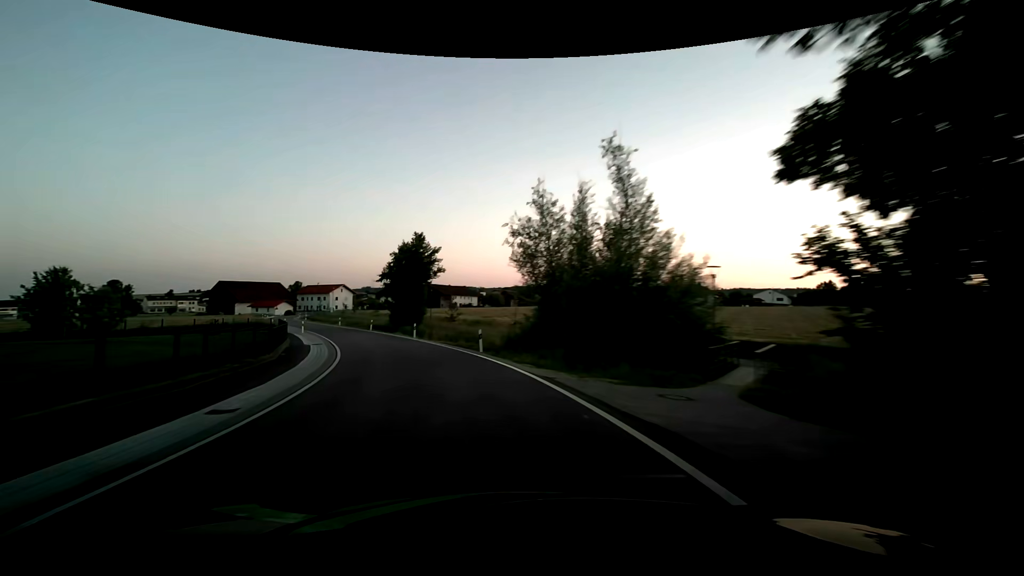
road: secondary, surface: asphalt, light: Dusk
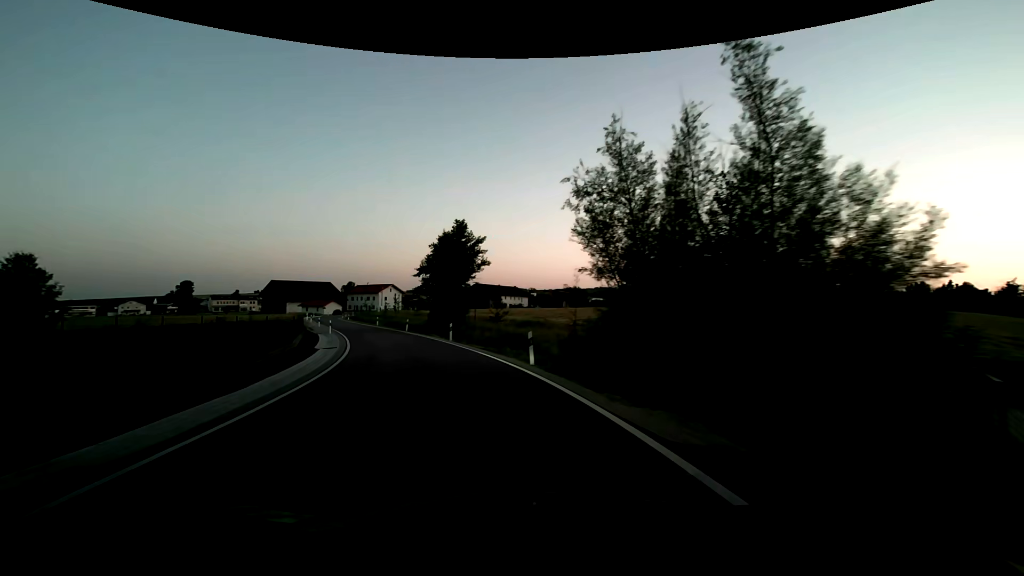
(-0.3, +7.2) m; -6°
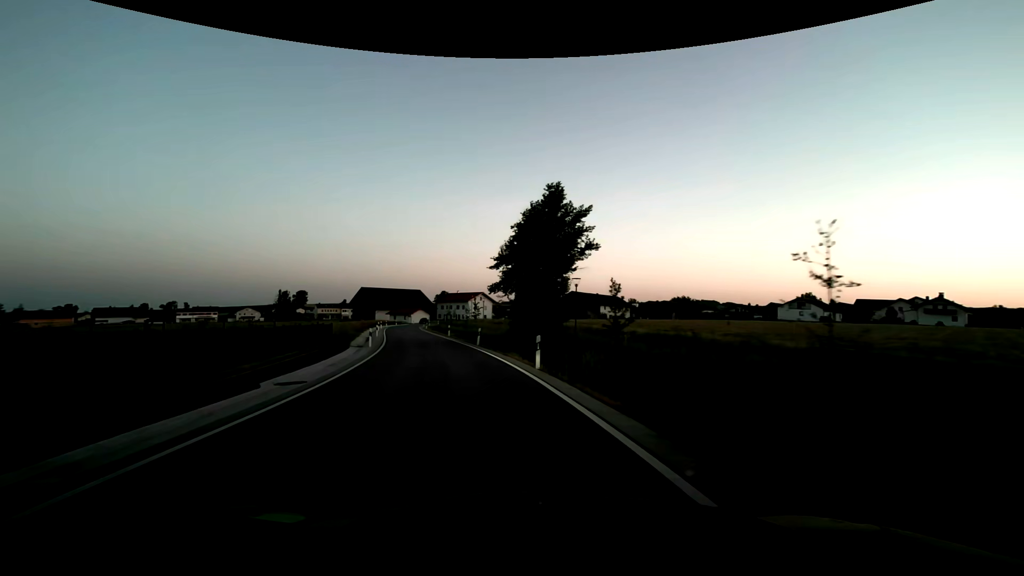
(-1.3, +14.6) m; -11°
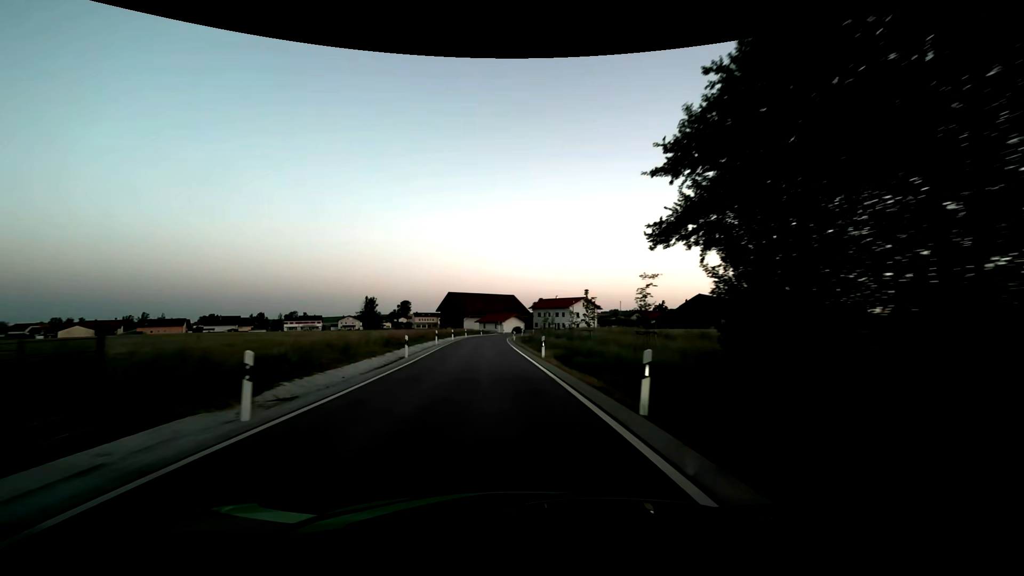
(-2.4, +22.5) m; -11°
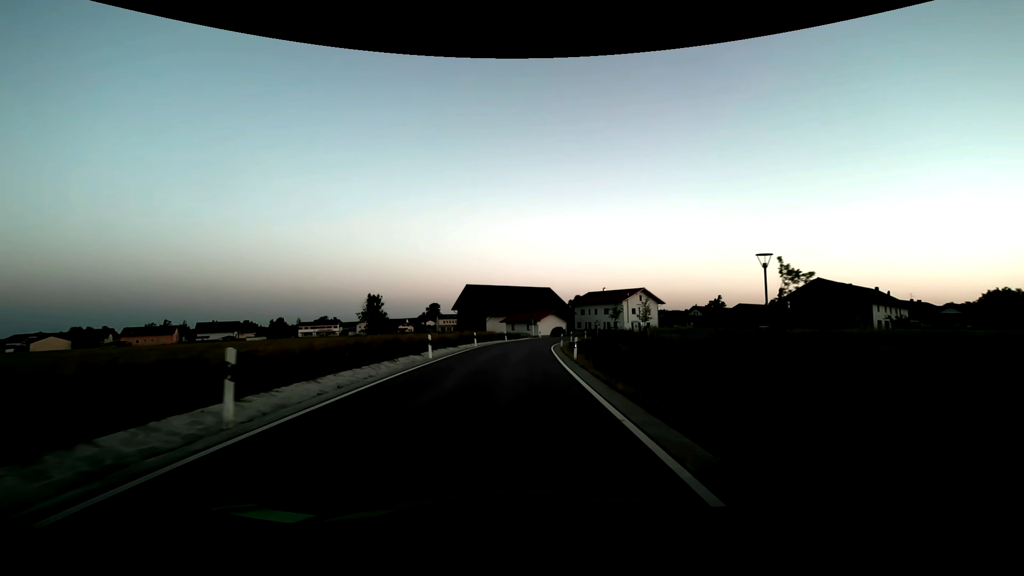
(-1.3, +31.0) m; -3°
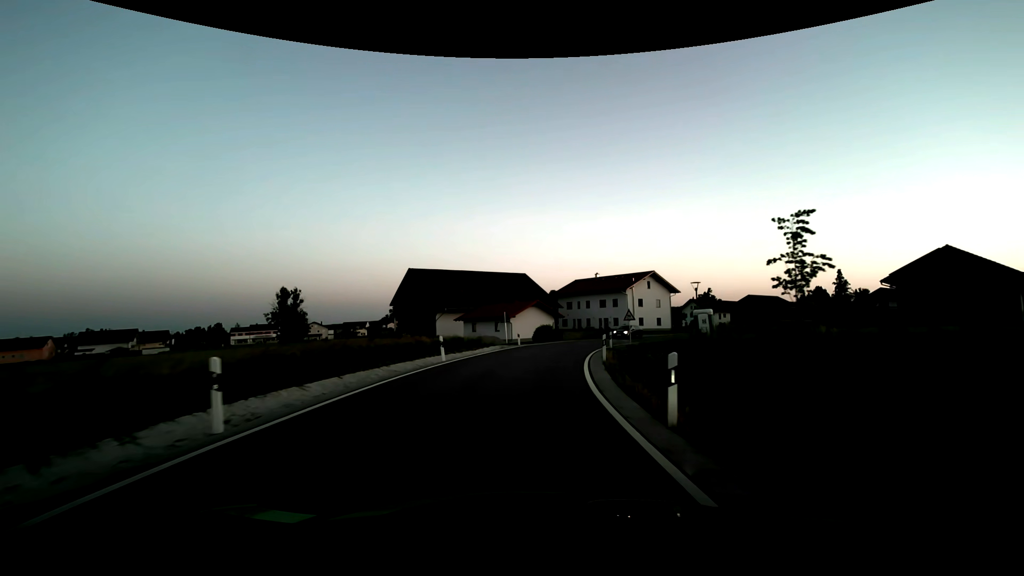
(+0.4, +30.8) m; +3°
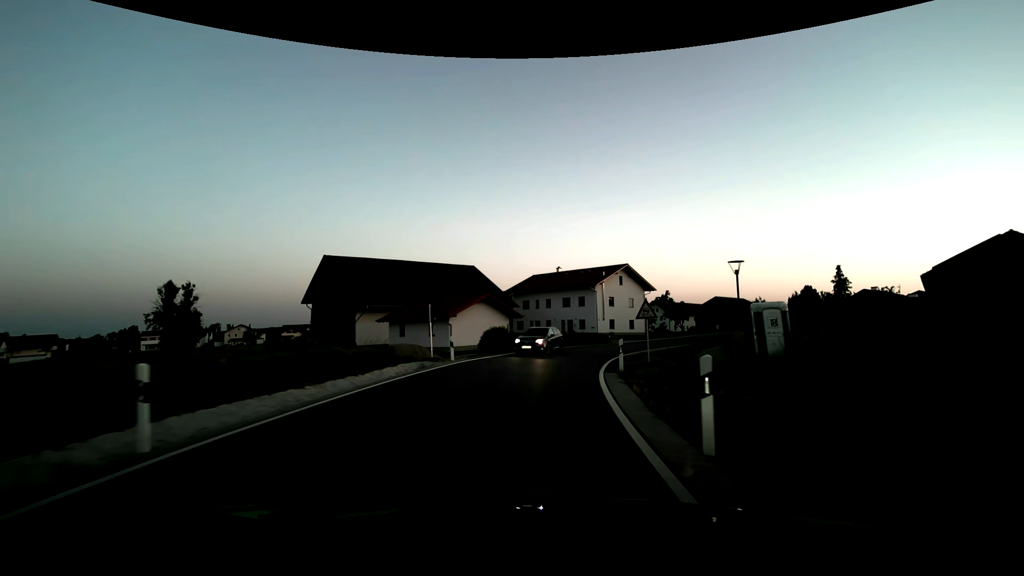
(+0.6, +14.9) m; +5°
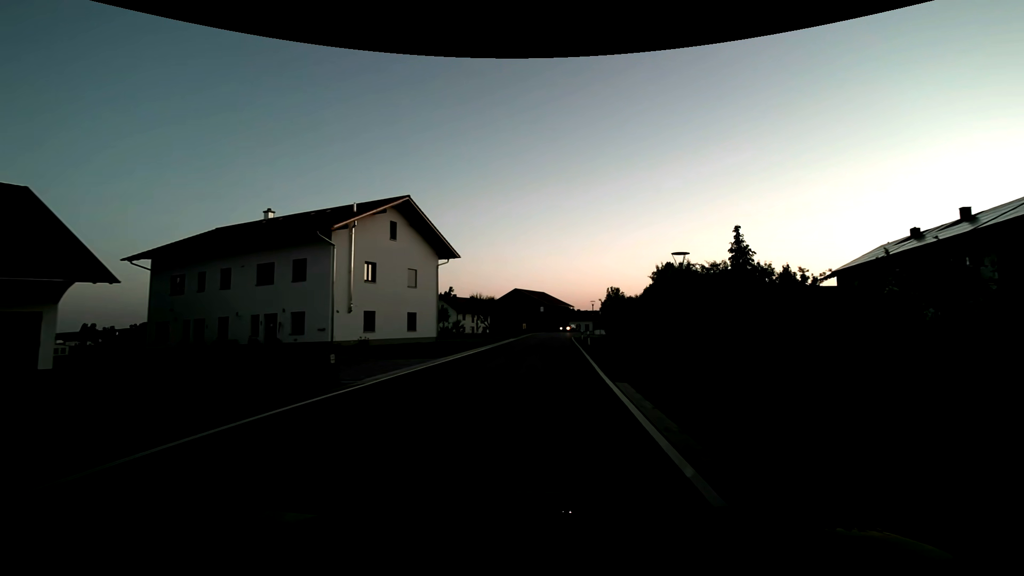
(+7.2, +35.8) m; +25°
(0, +10) (+1, +20) (+2, +30) (+3, +40) (+4, +50) (+5, +60) (+7, +70) (+9, +79) (+13, +89) (+17, +98) m
